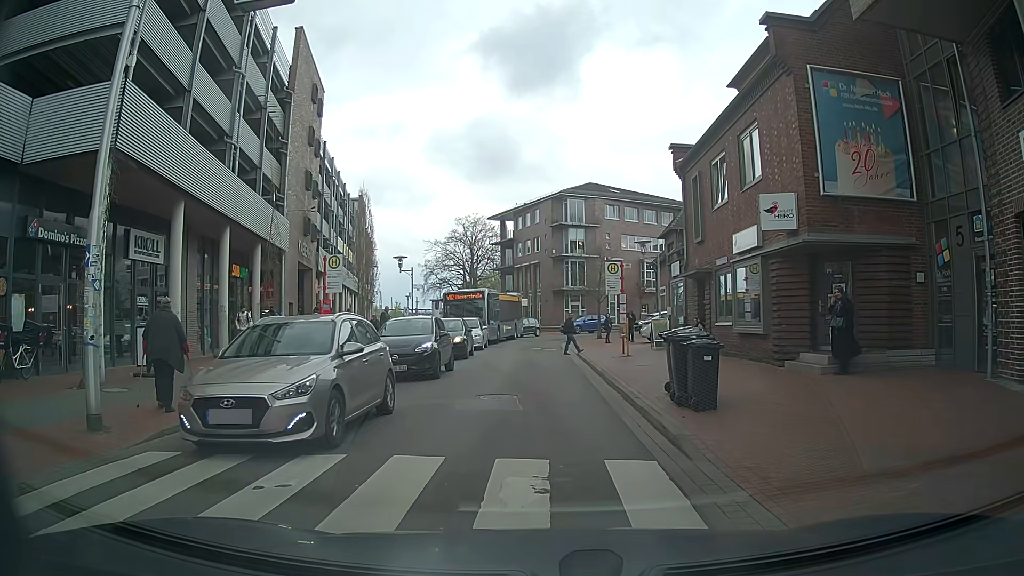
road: unclassified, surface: asphalt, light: Day
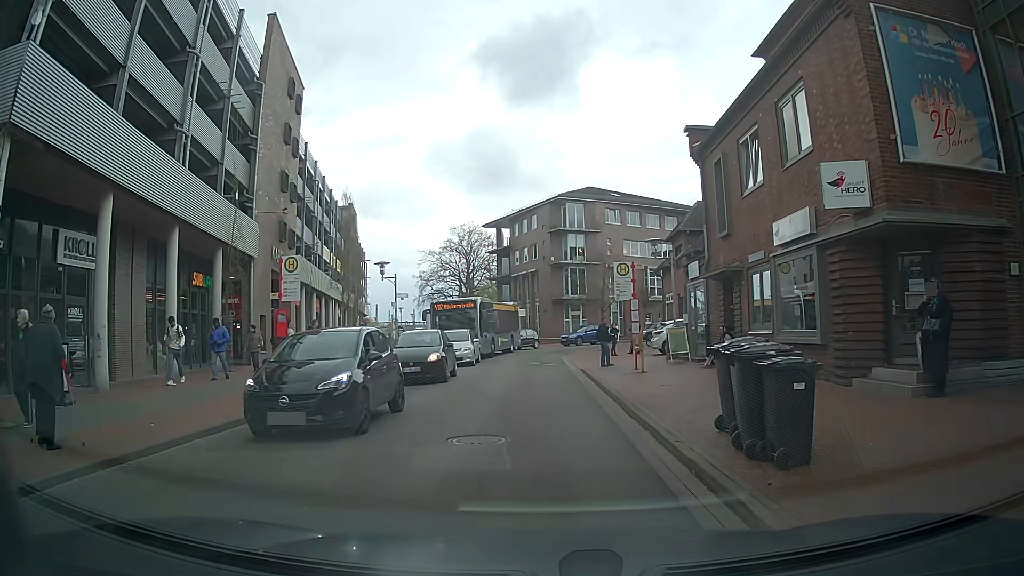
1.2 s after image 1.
(-0.2, +3.8) m; -2°
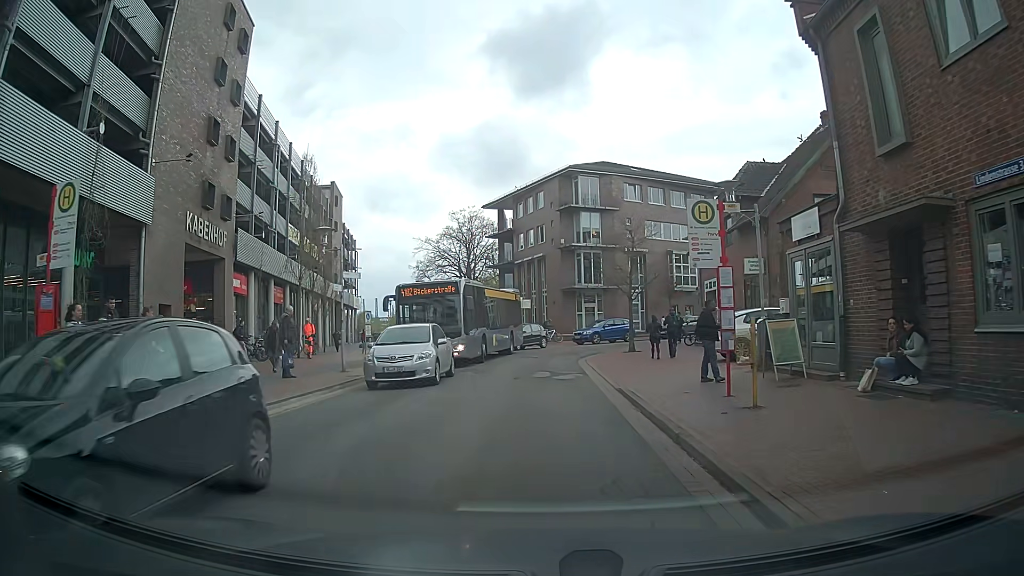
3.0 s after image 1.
(-0.1, +9.8) m; -1°
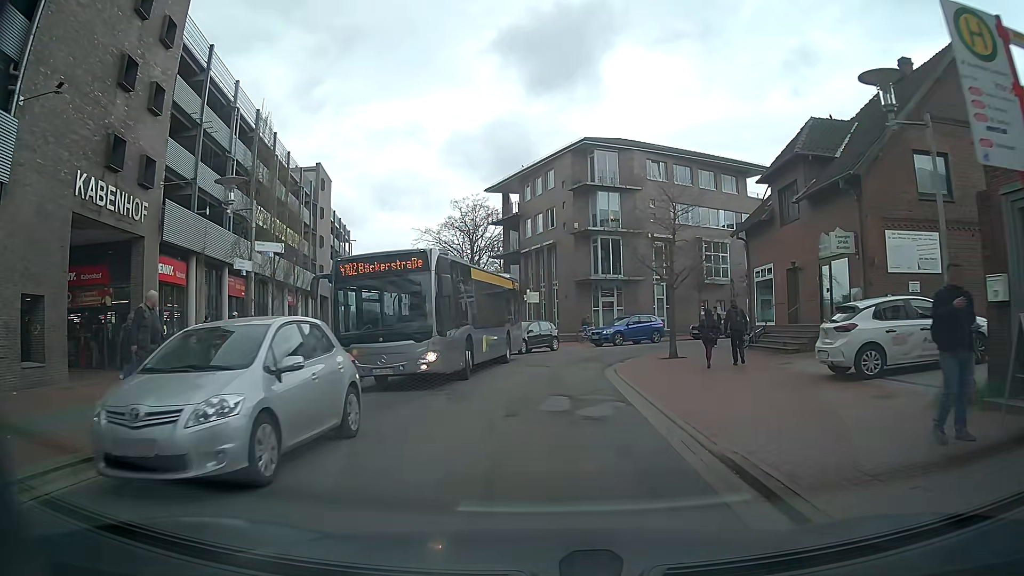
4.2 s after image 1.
(0.0, +7.6) m; -1°
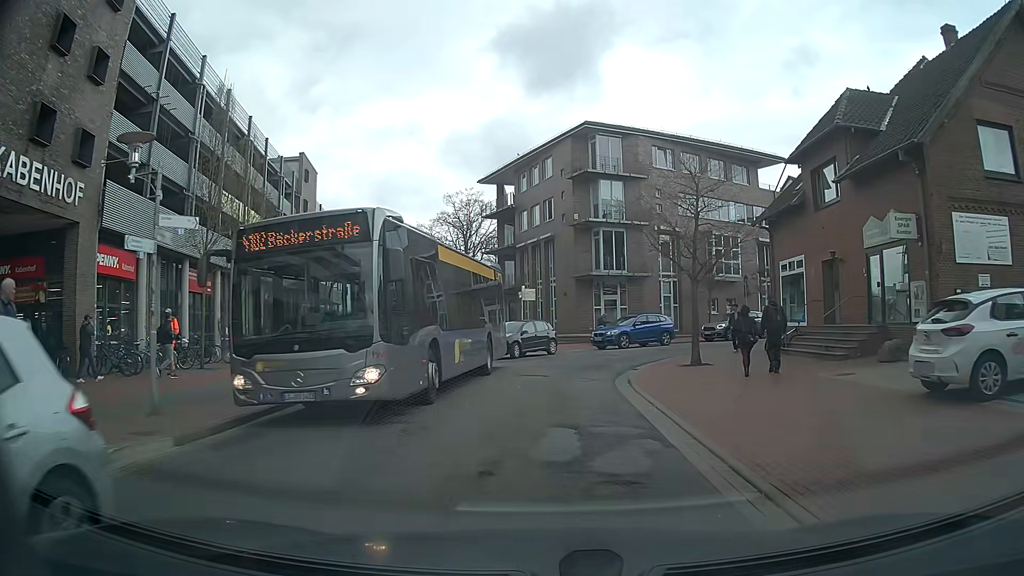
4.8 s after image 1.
(0.0, +3.9) m; 0°
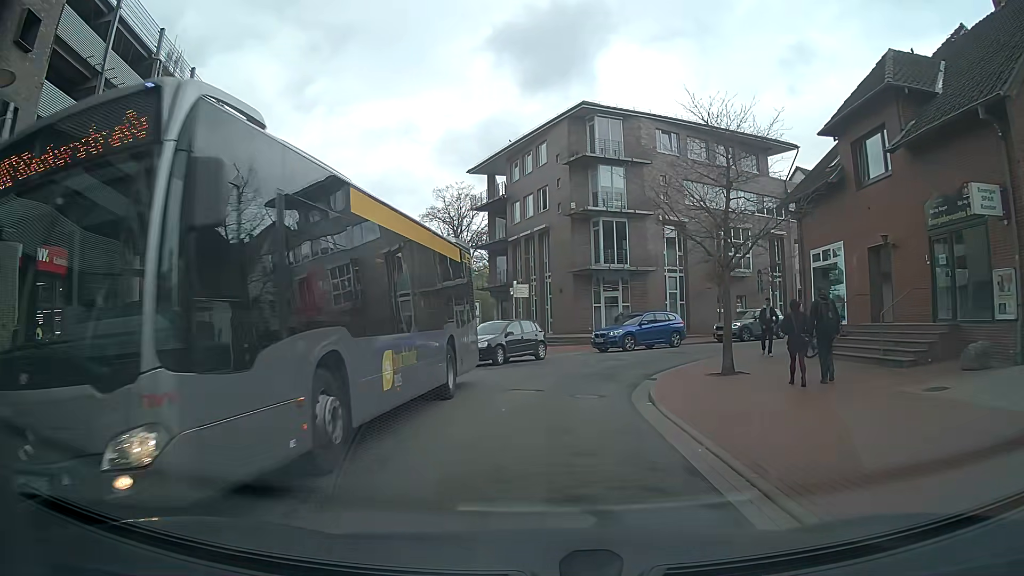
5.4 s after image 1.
(0.0, +3.9) m; +1°
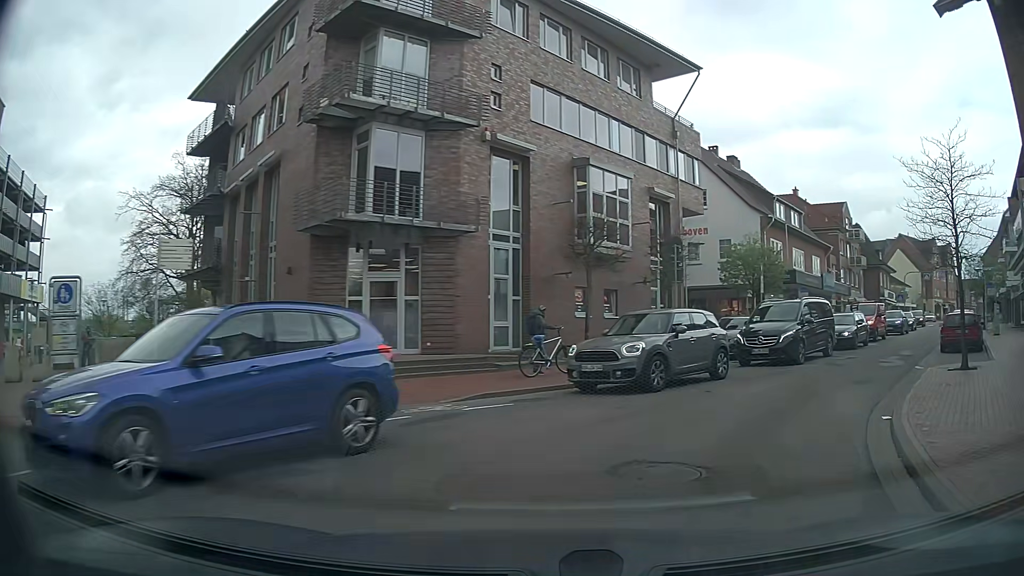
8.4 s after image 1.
(+1.1, +19.4) m; +17°
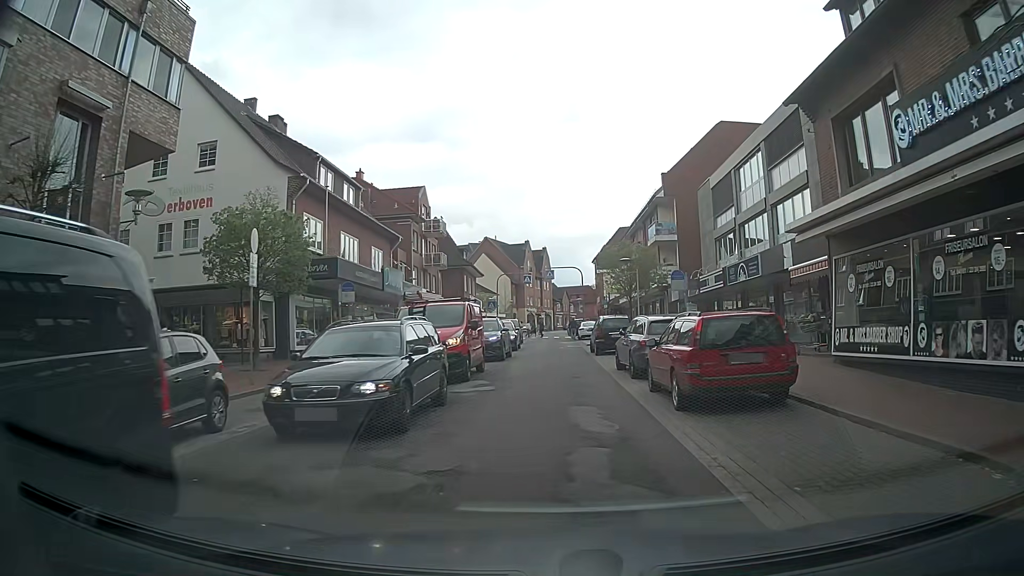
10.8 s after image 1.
(+6.2, +14.3) m; +39°
